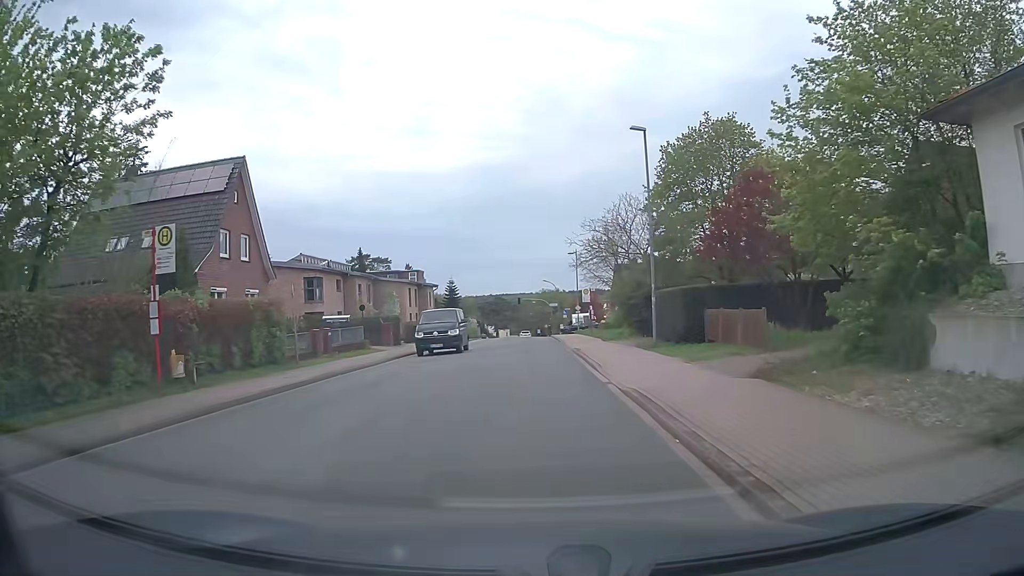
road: unclassified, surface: asphalt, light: Day
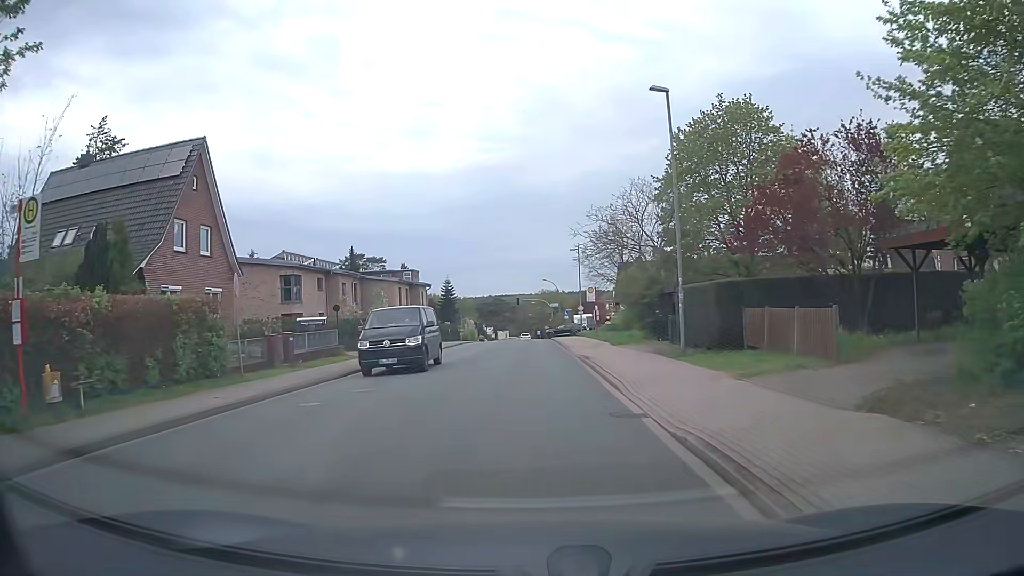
(0.0, +4.4) m; 0°
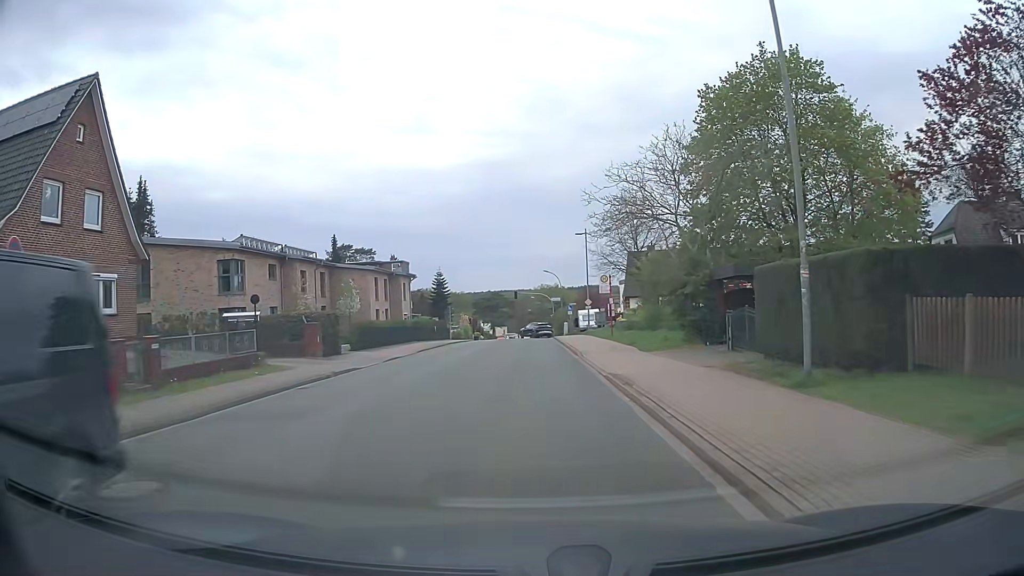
(0.0, +8.9) m; 0°
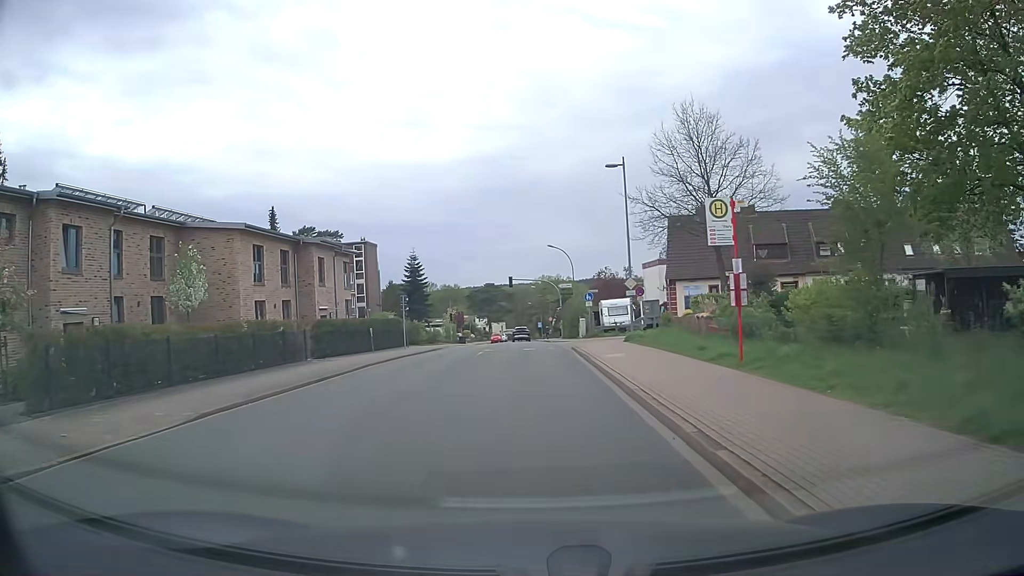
(0.0, +22.6) m; 0°
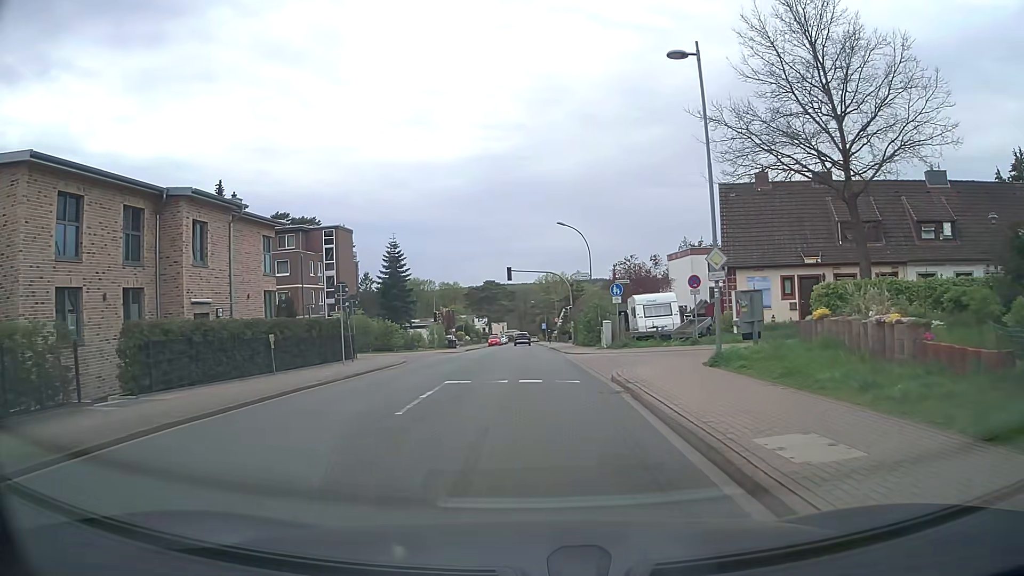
(0.0, +13.6) m; 0°
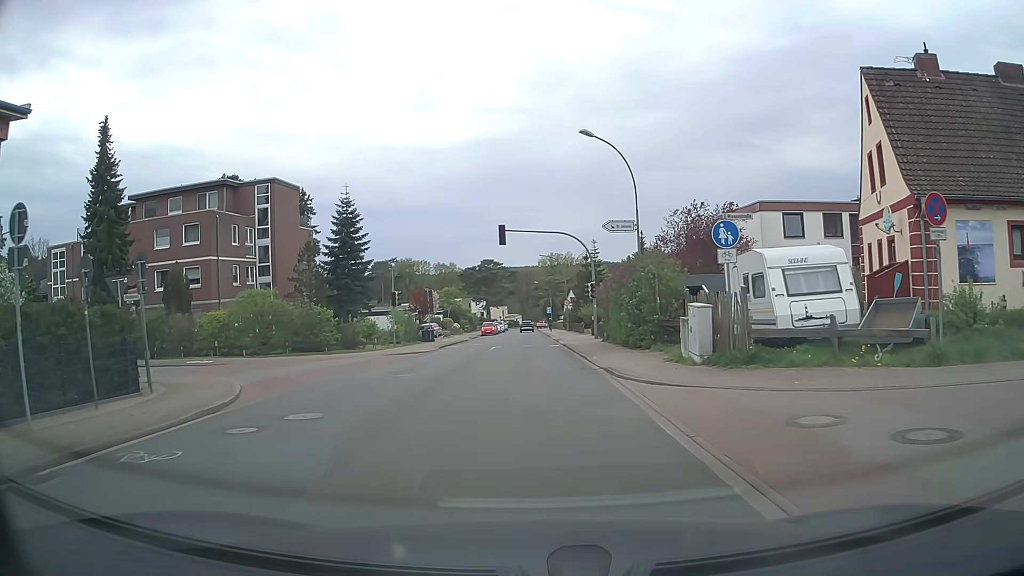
(-0.1, +18.1) m; 0°
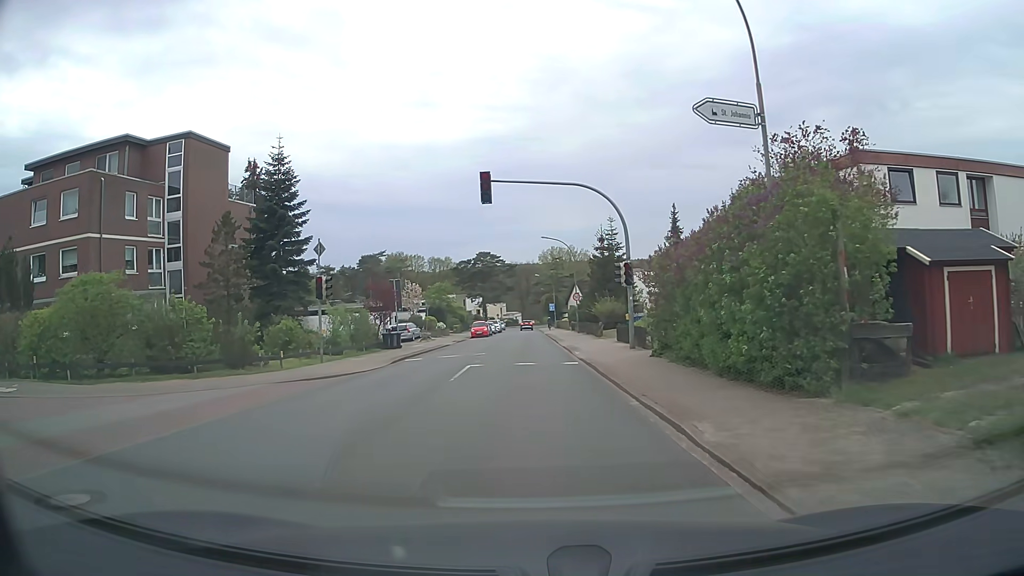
(-0.1, +13.9) m; 0°
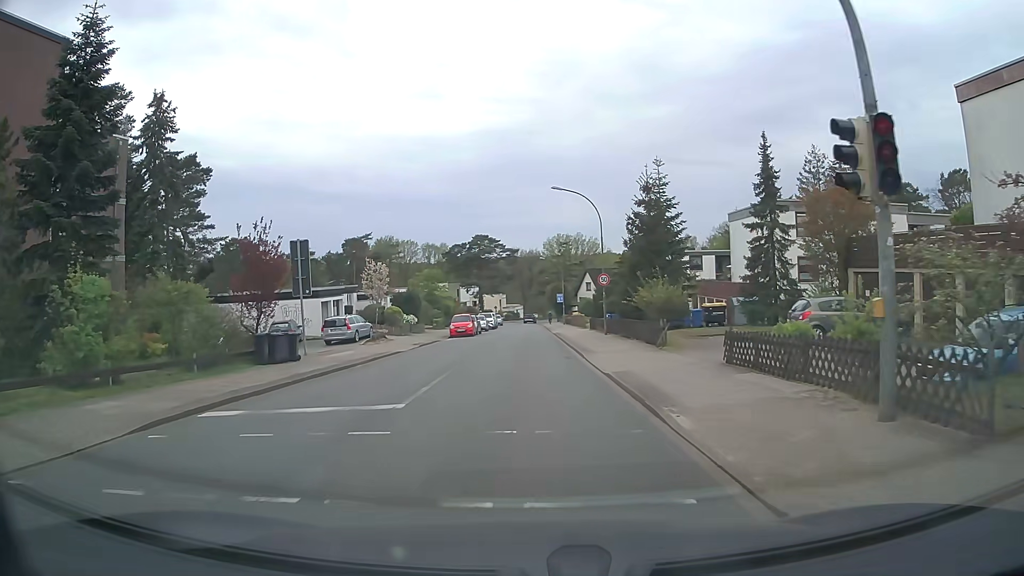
(-0.1, +18.3) m; -1°
(0, +10) (0, +20) (0, +30) (0, +40) (0, +50) (0, +60) (0, +70) (0, +80) (0, +90) (0, +100) m
